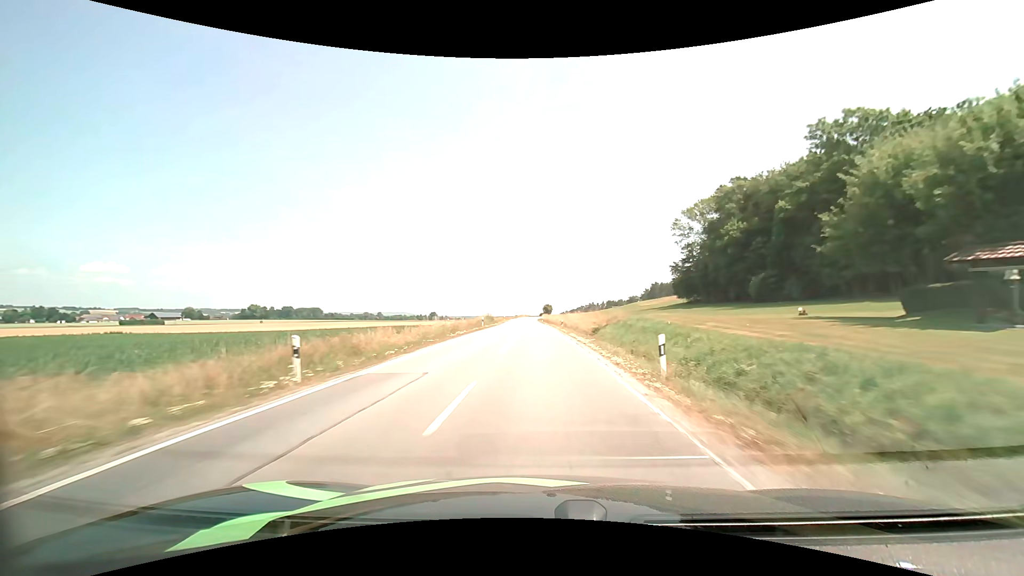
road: secondary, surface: asphalt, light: Day
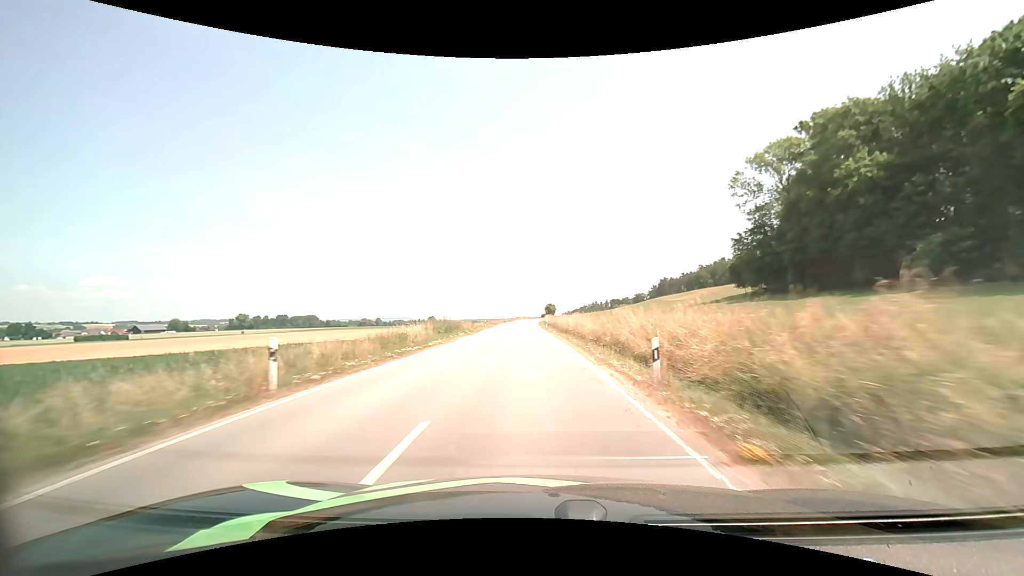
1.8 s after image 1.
(+0.2, +37.8) m; 0°
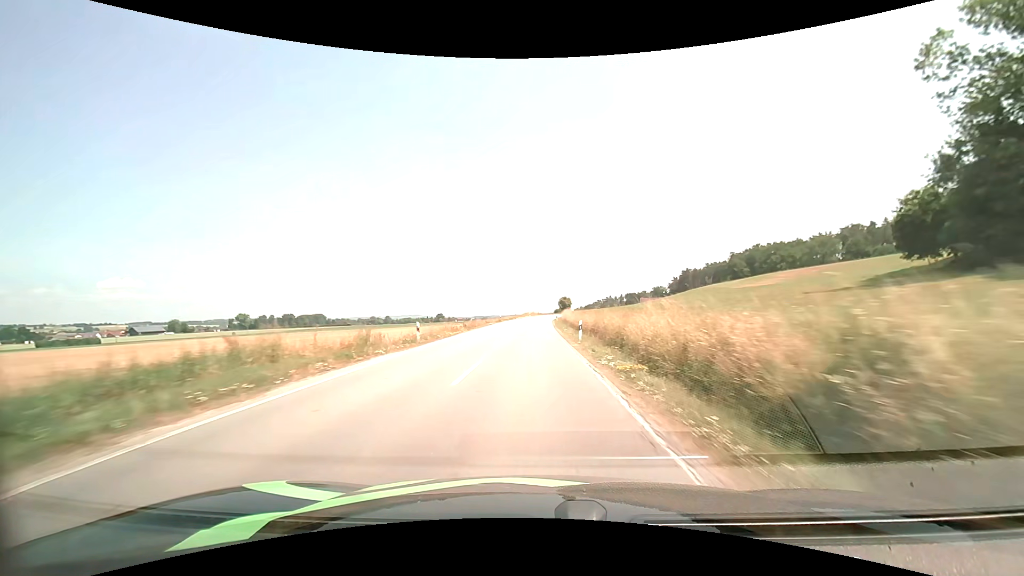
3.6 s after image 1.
(-0.5, +39.0) m; -1°
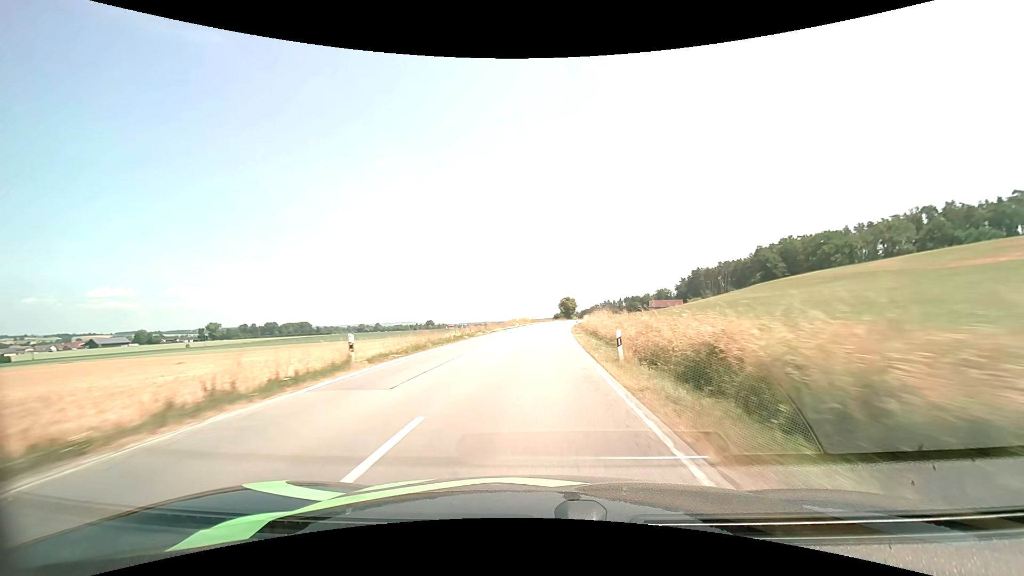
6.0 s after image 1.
(-0.1, +52.6) m; 0°
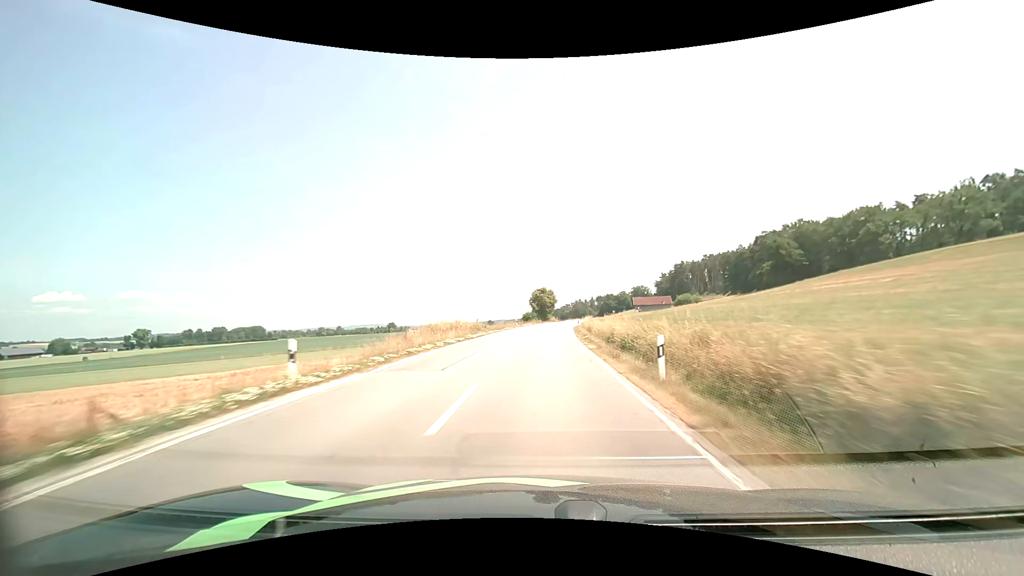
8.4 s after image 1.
(+1.7, +53.4) m; +4°
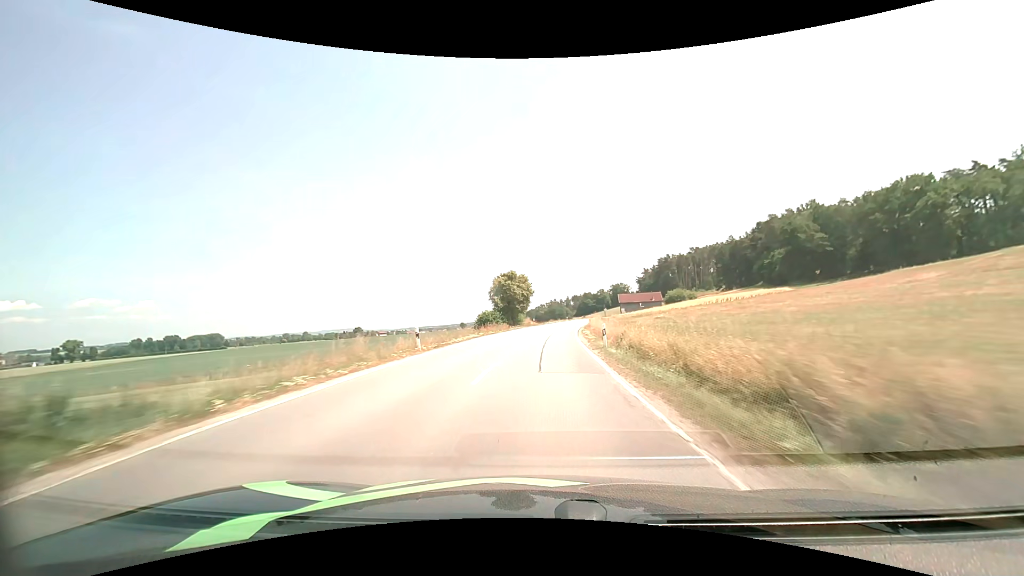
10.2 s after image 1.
(+1.1, +41.2) m; +3°
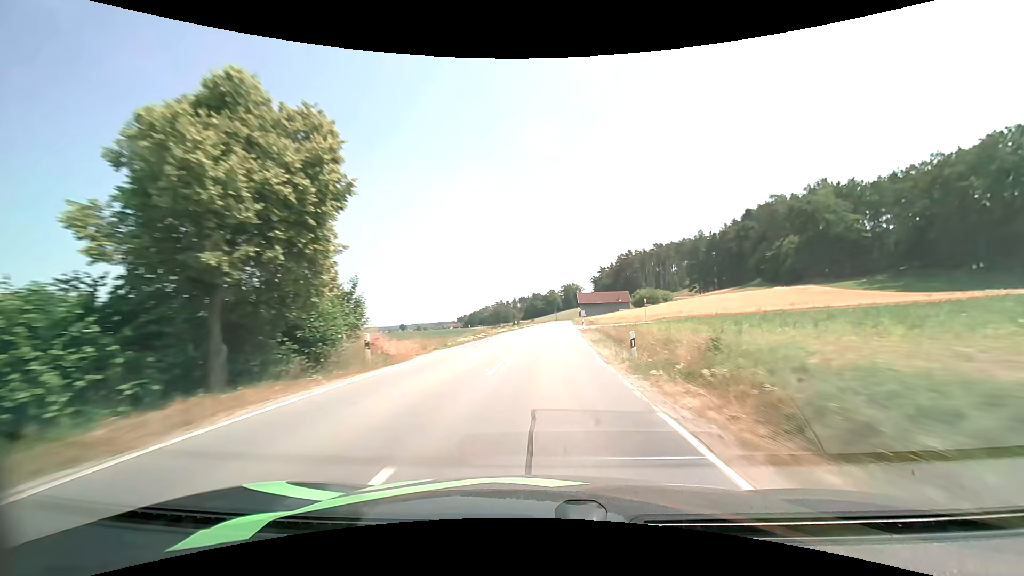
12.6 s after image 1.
(+2.6, +54.5) m; +6°
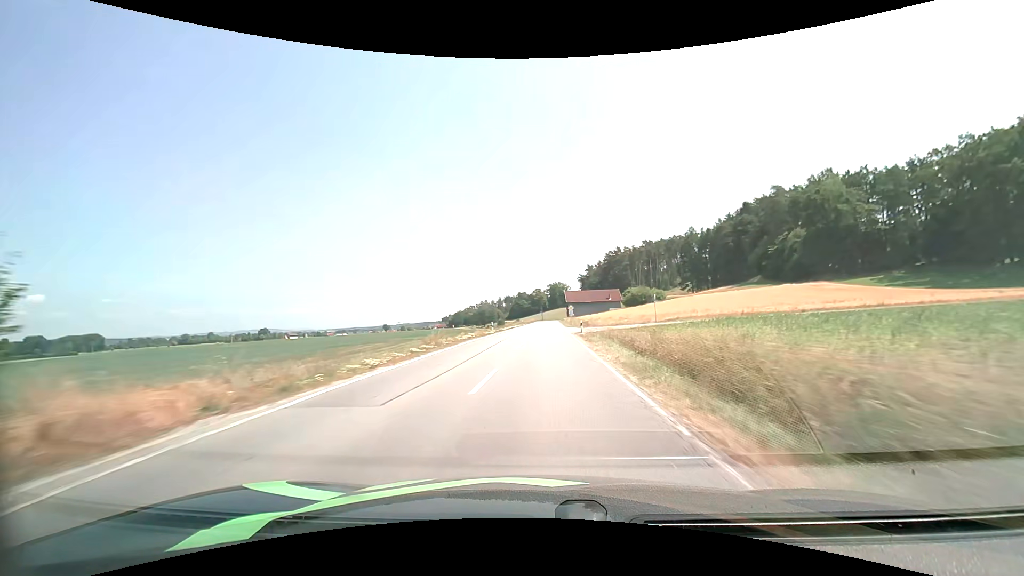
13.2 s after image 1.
(+0.2, +13.8) m; +2°
(0, +10) (0, +20) (+1, +30) (+1, +40) (+1, +50) (+2, +60) (+2, +70) (+2, +80) (+3, +90) (+3, +100) m
